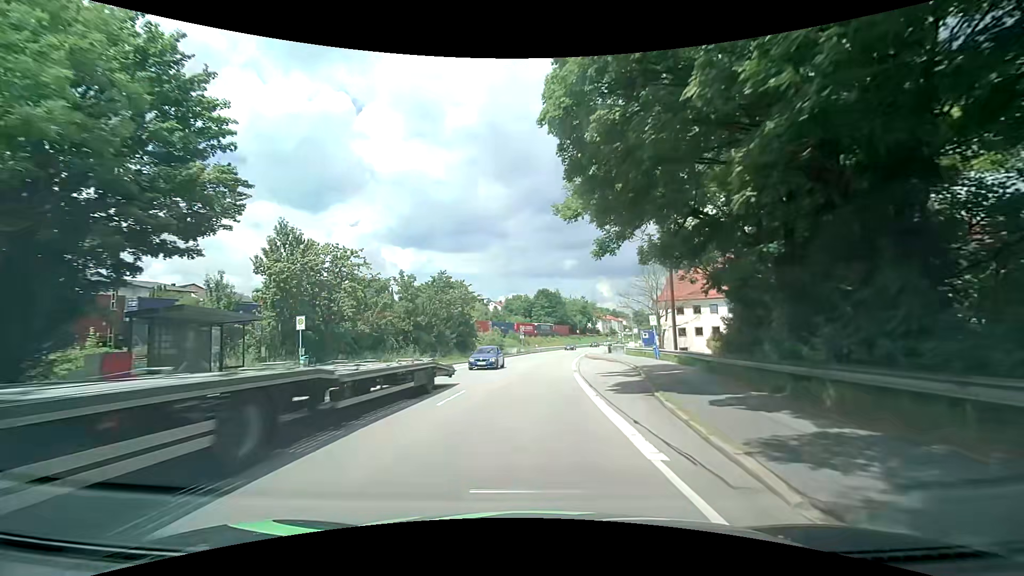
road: primary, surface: asphalt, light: Day
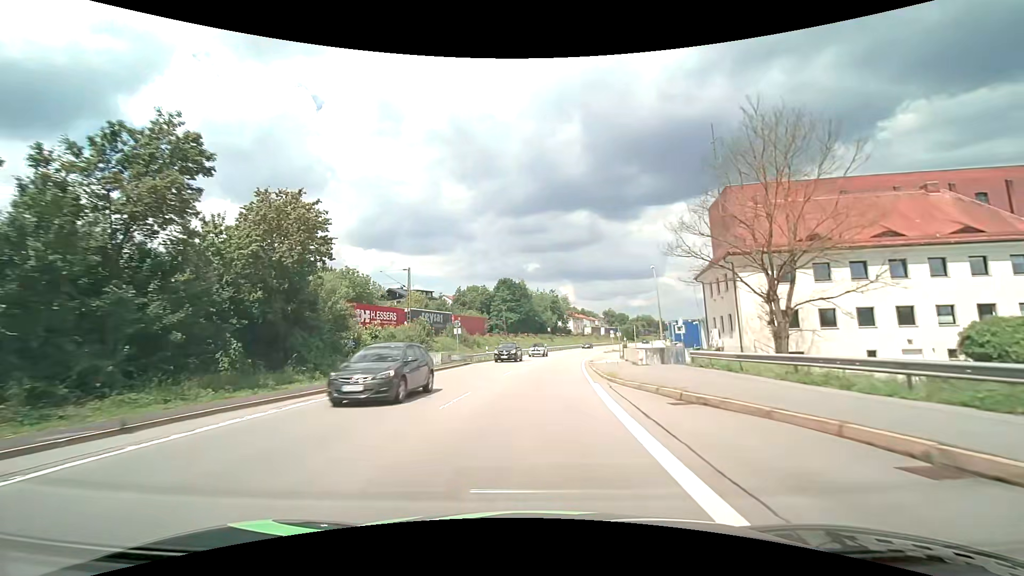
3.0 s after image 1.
(+1.3, +36.9) m; +4°
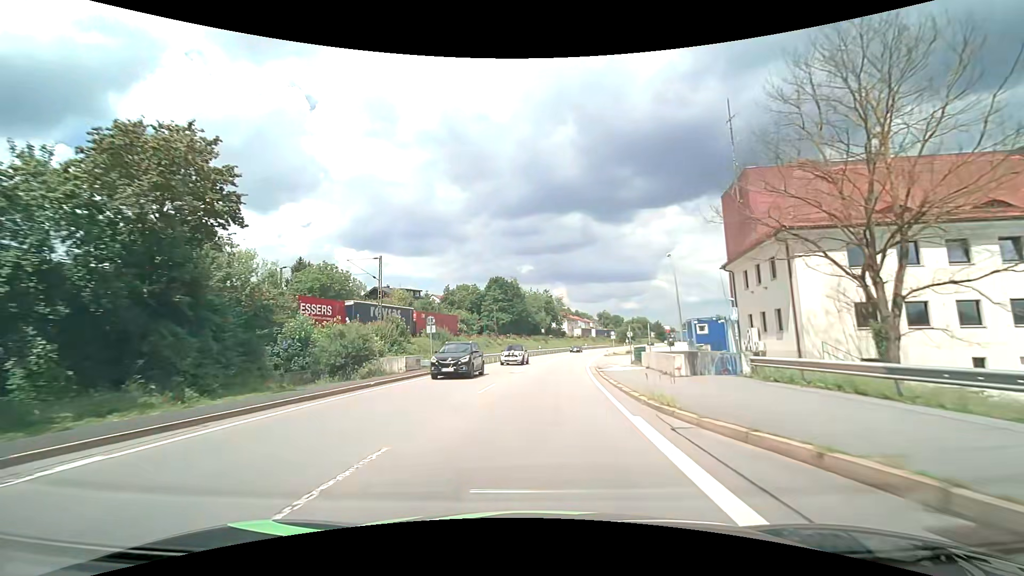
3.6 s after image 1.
(0.0, +8.0) m; +1°
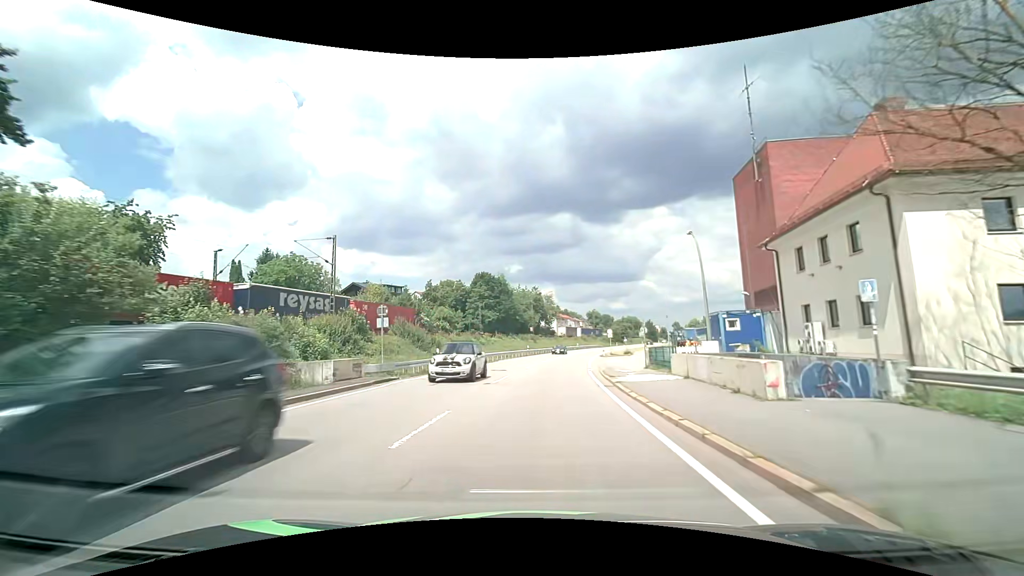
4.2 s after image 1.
(+0.1, +8.2) m; +1°
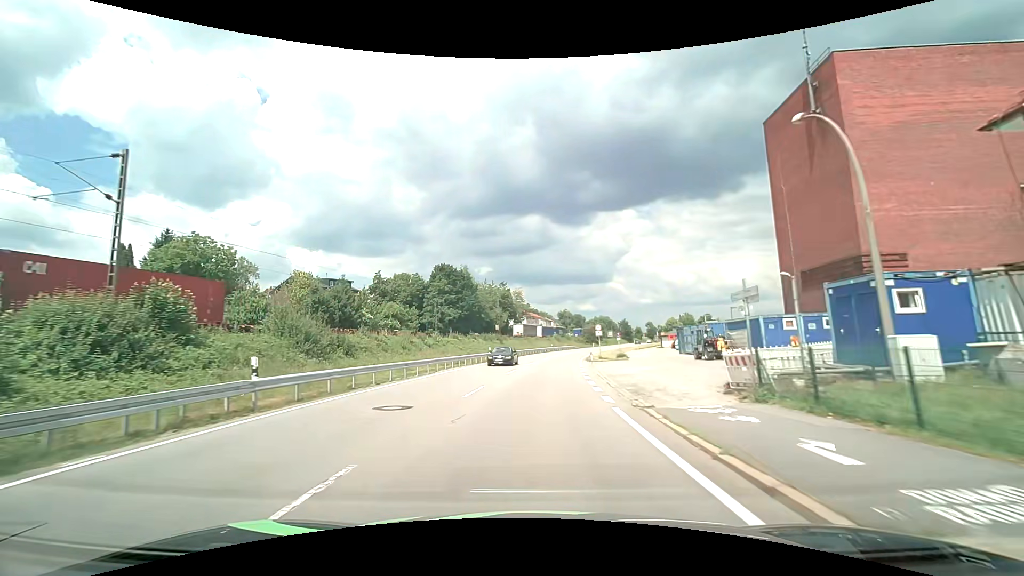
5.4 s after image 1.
(+0.6, +16.8) m; +4°
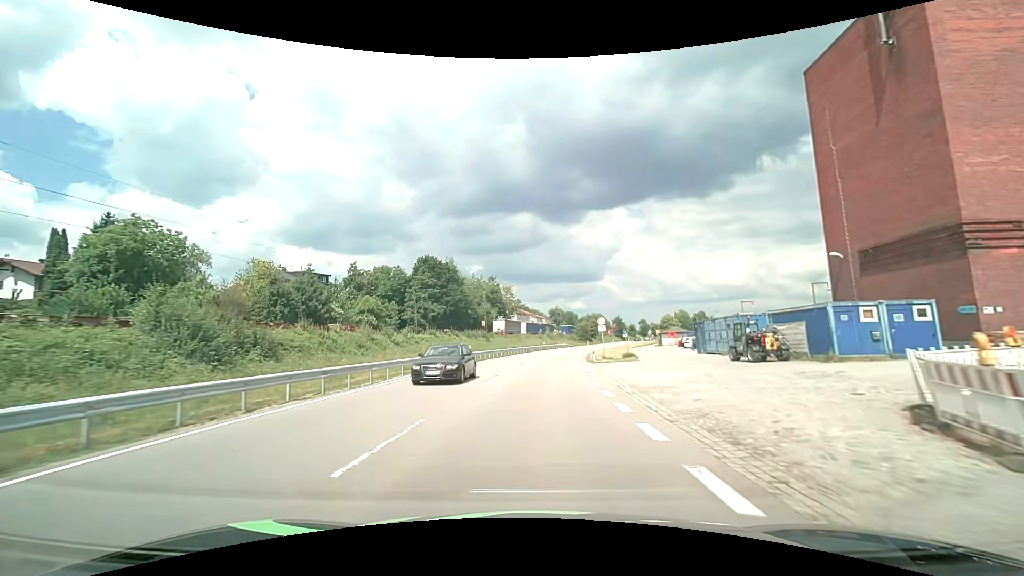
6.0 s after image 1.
(+0.1, +8.6) m; +1°
